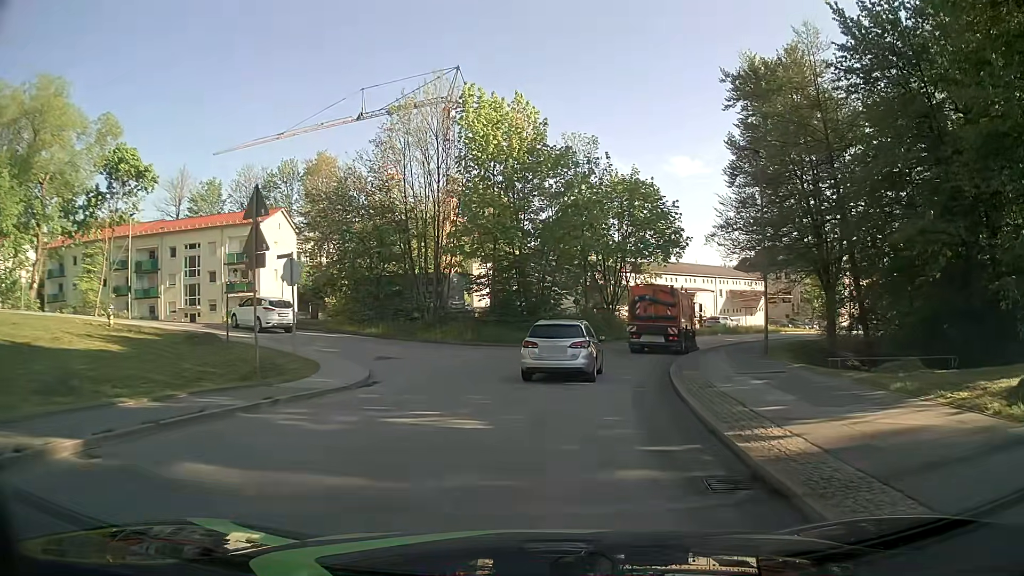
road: unclassified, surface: asphalt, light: Day
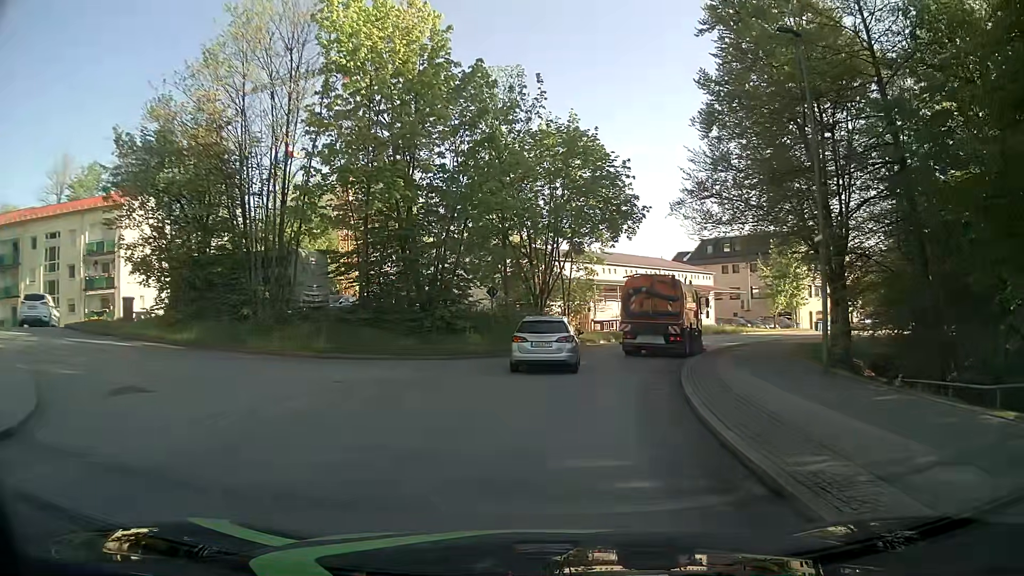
(+0.6, +12.0) m; +6°
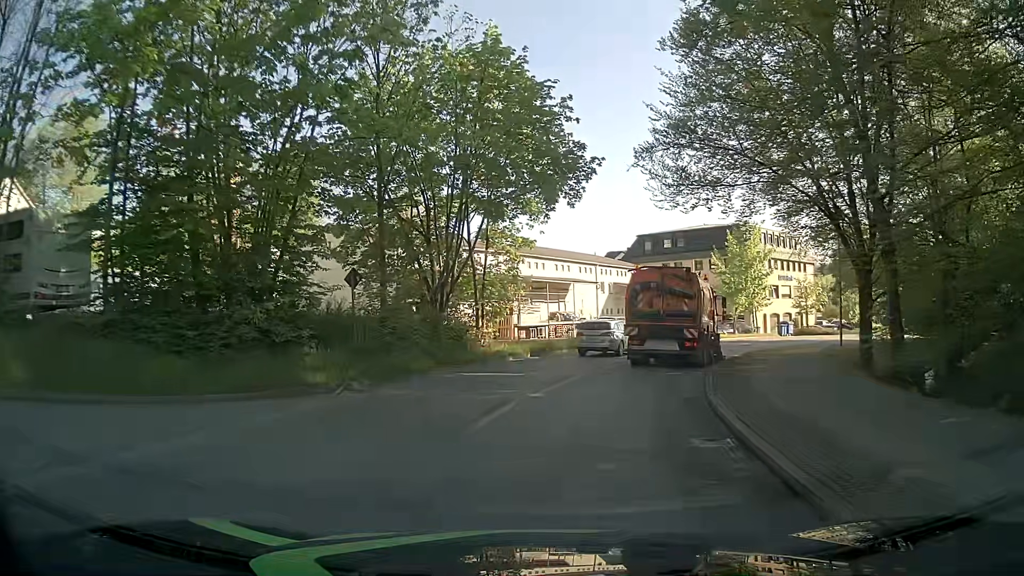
(+0.7, +11.0) m; +5°
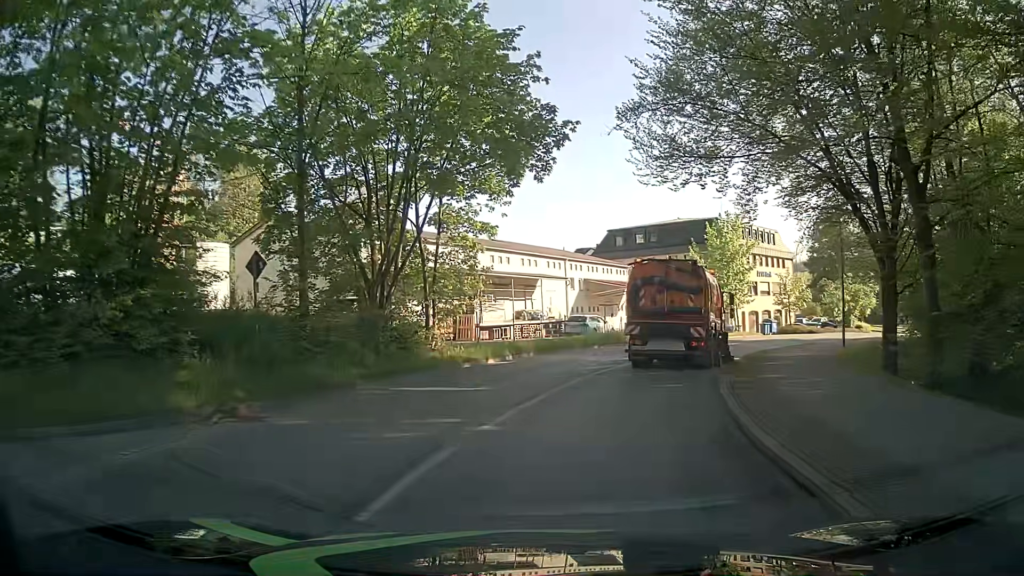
(+0.2, +4.1) m; +4°
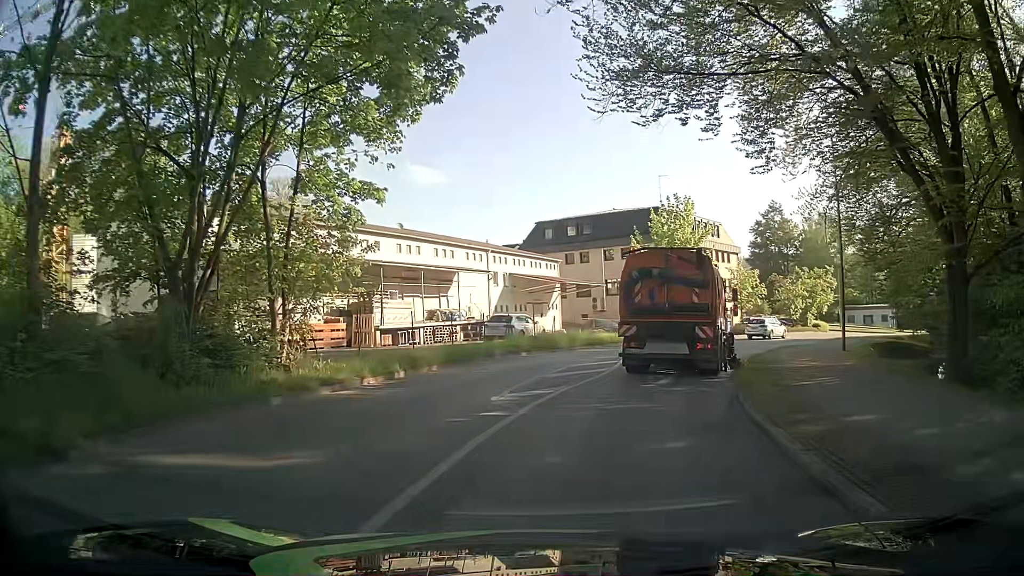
(+0.5, +7.2) m; +8°
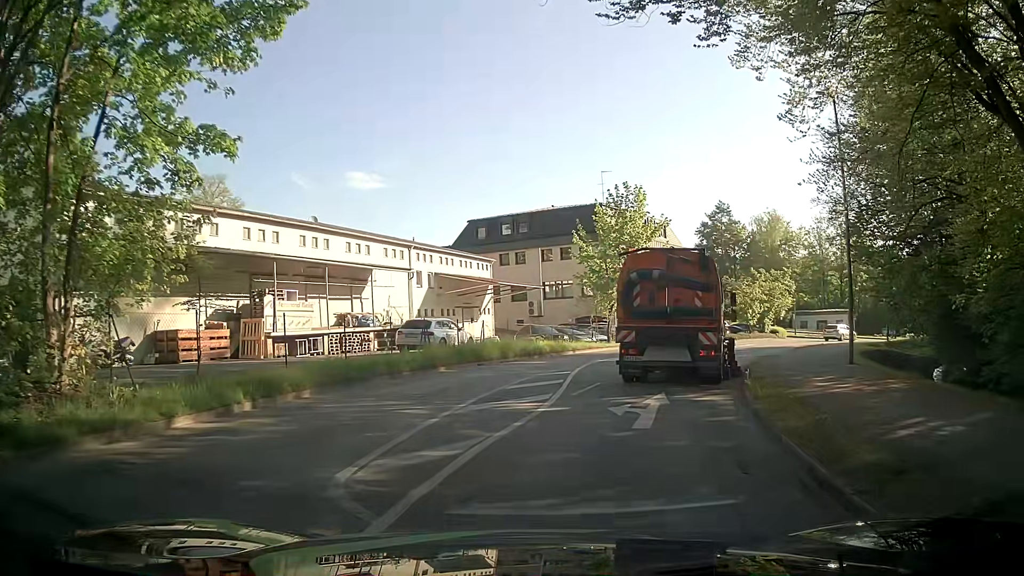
(+0.2, +5.6) m; +6°
